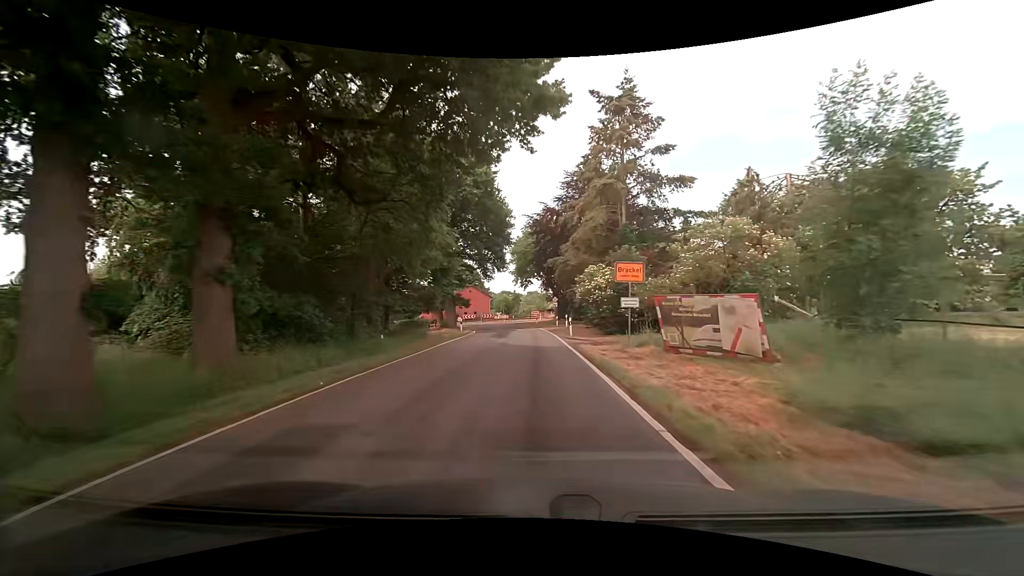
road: tertiary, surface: asphalt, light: Day
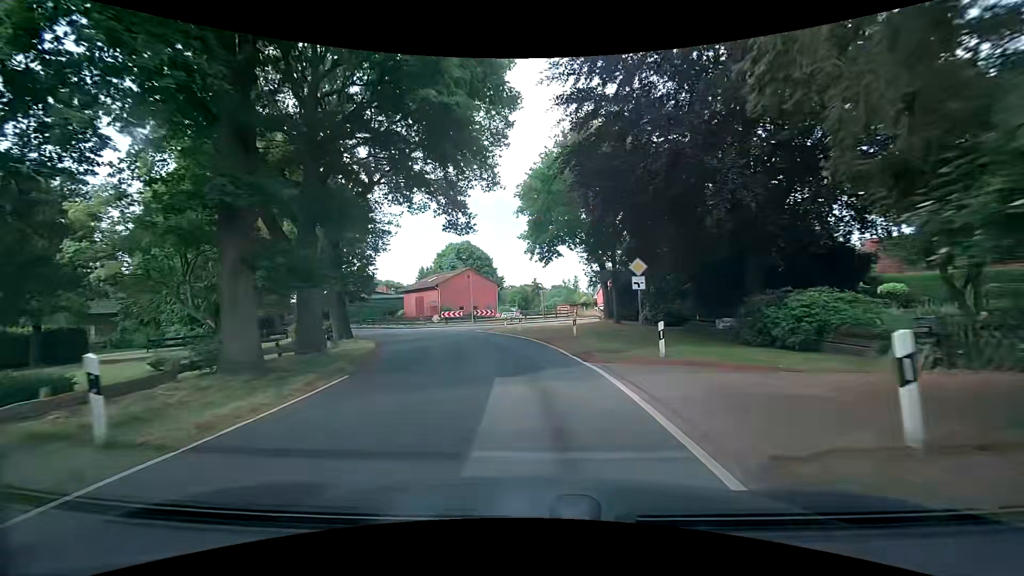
(-0.4, +34.0) m; -2°
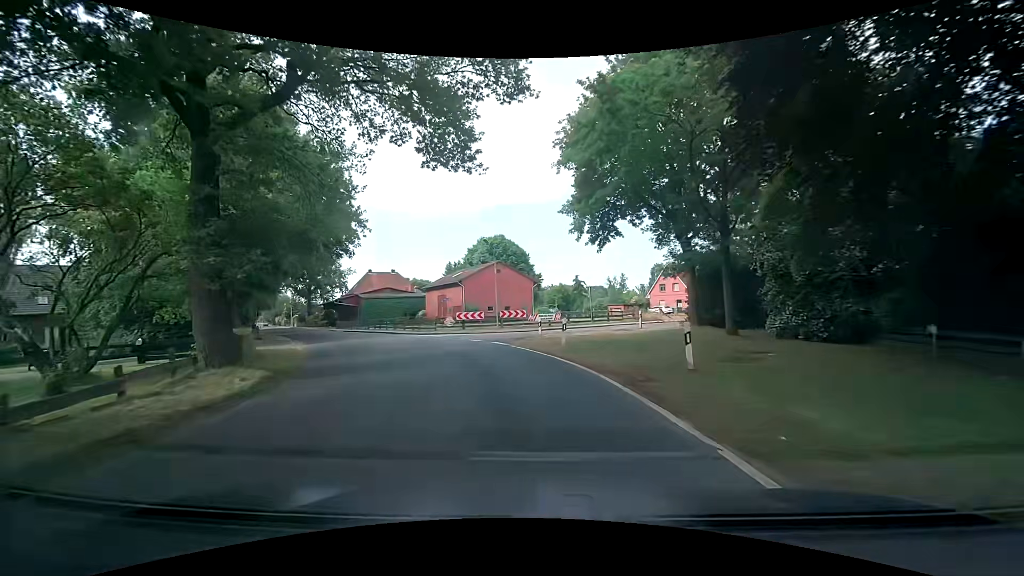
(-0.3, +12.2) m; -4°
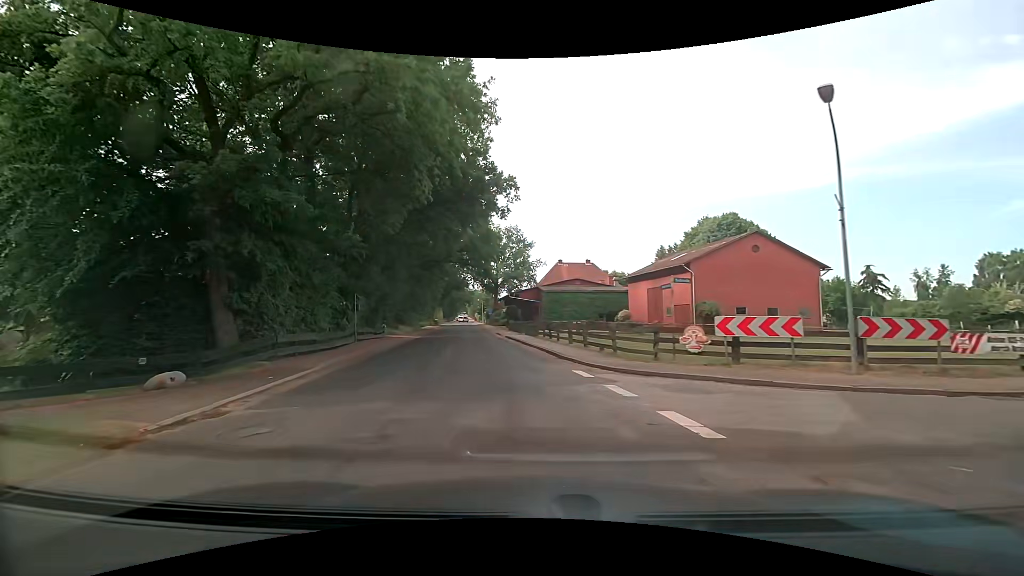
(-4.2, +21.7) m; -24°
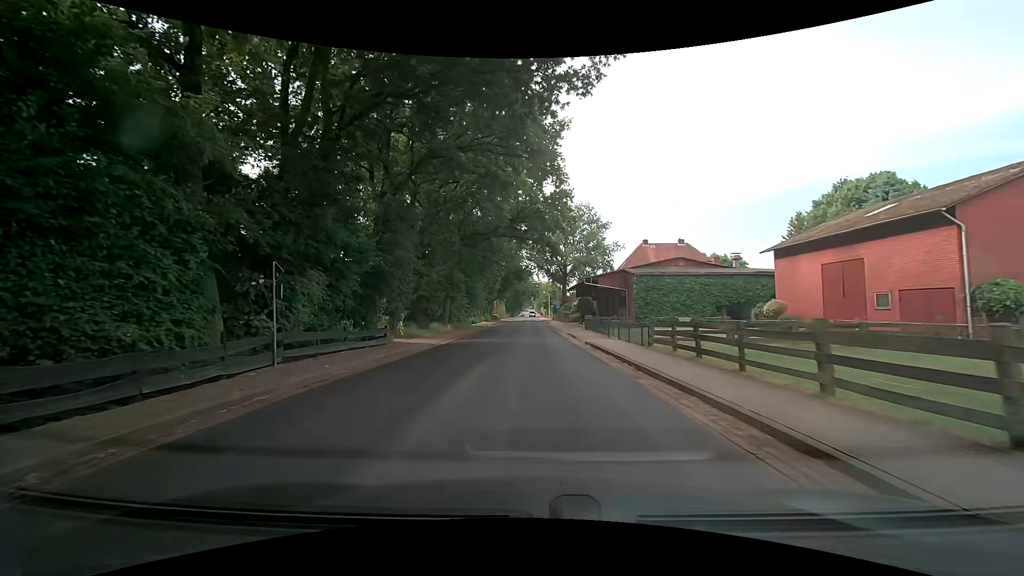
(-1.2, +15.9) m; -8°
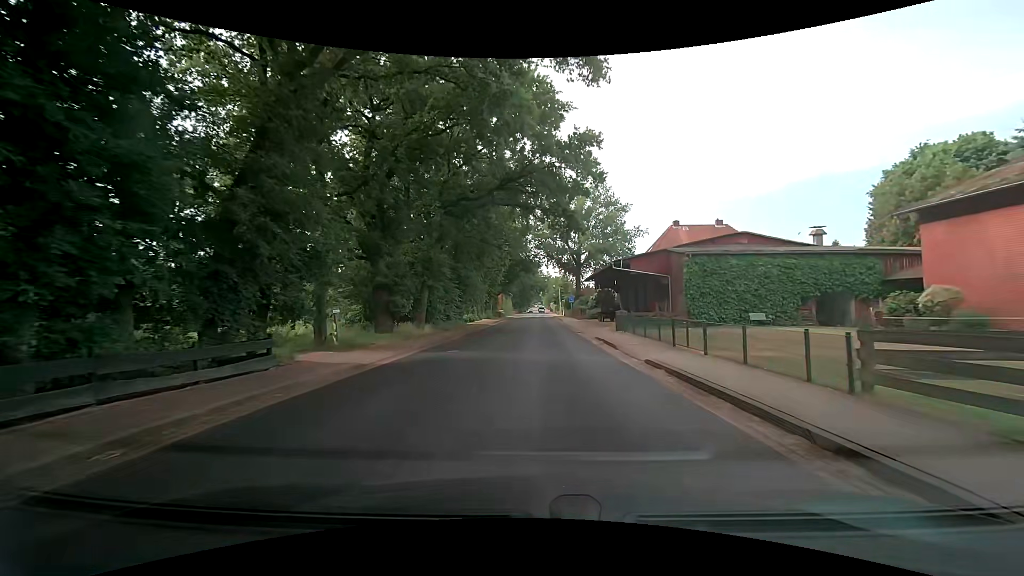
(-0.1, +11.4) m; -1°
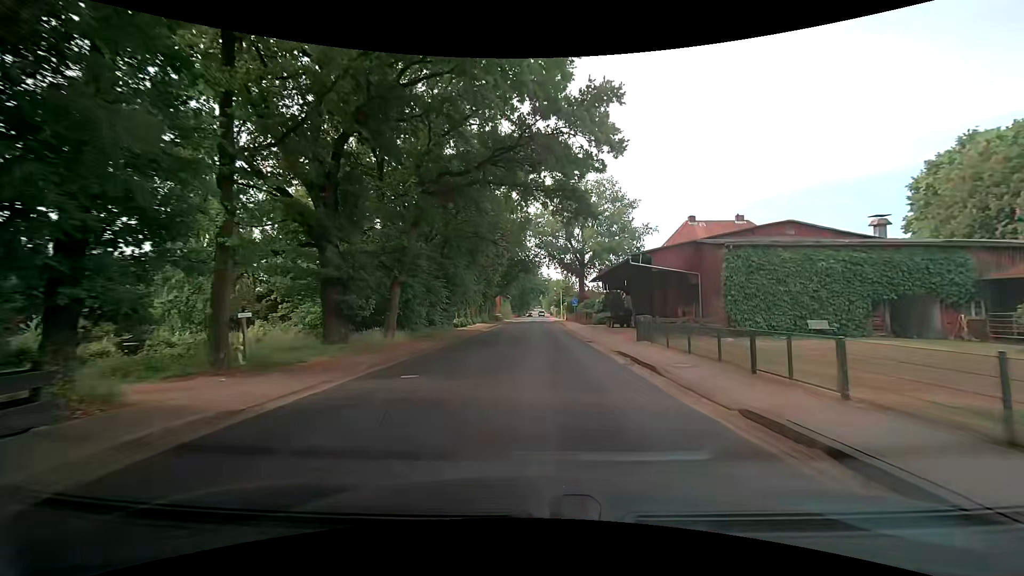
(-0.1, +6.0) m; 0°
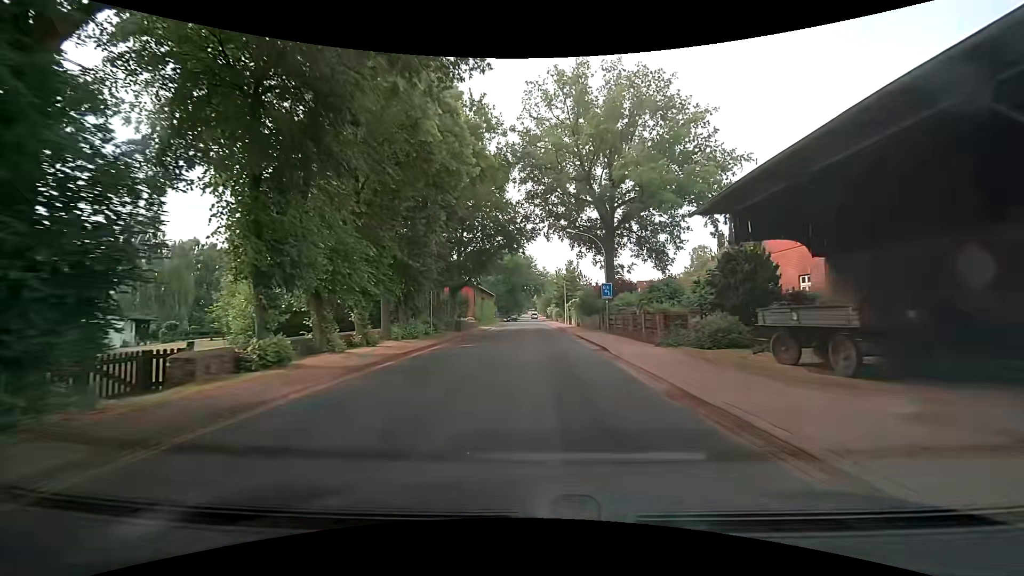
(+0.5, +33.3) m; +2°
(0, +10) (0, +20) (0, +30) (-1, +40) (-1, +50) (-1, +60) (-1, +70) (-1, +80) (-2, +90) (-2, +100) m
